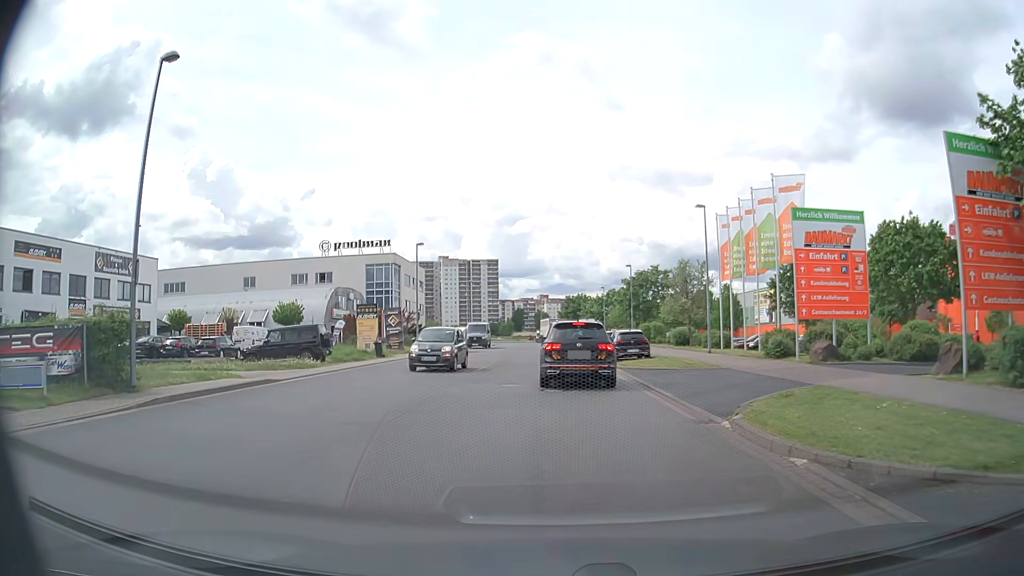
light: Day
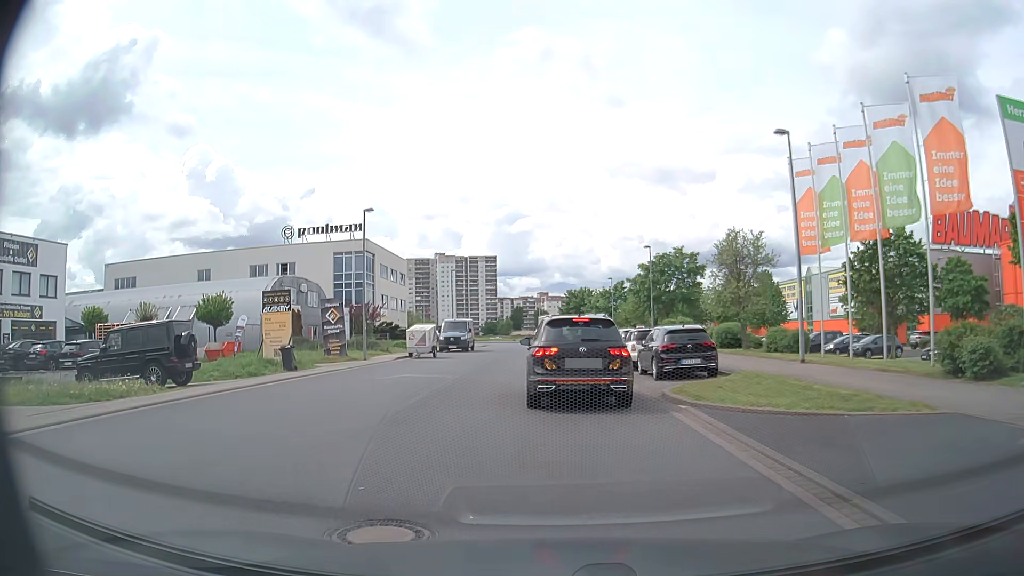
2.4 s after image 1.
(0.0, +13.0) m; 0°
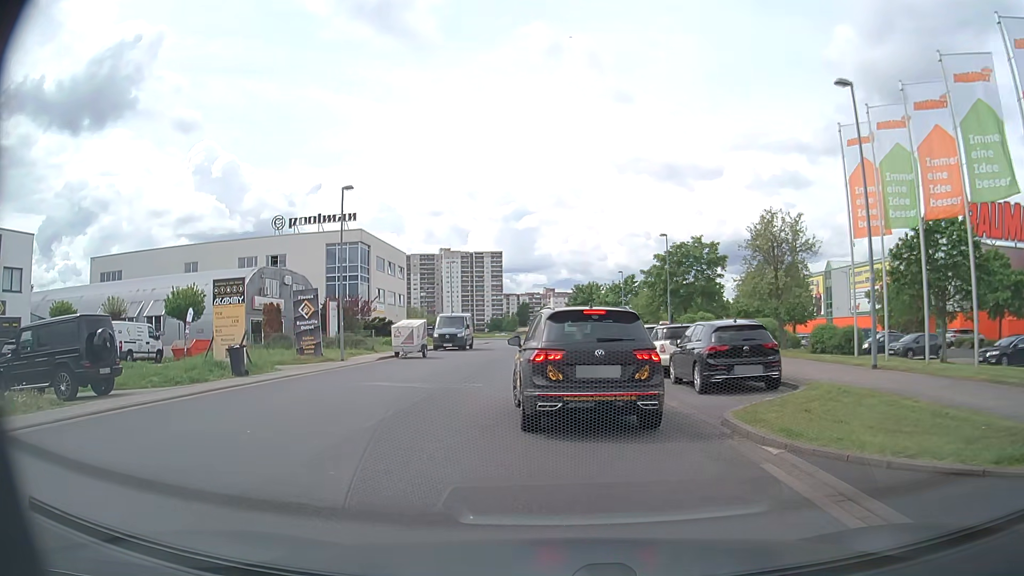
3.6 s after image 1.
(0.0, +4.5) m; -1°
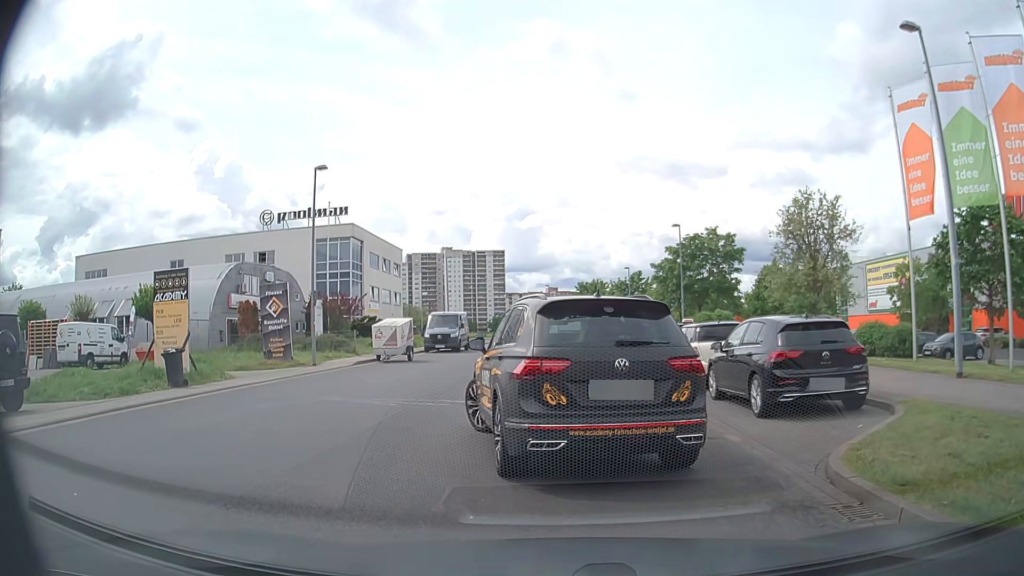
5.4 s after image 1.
(0.0, +3.6) m; +2°
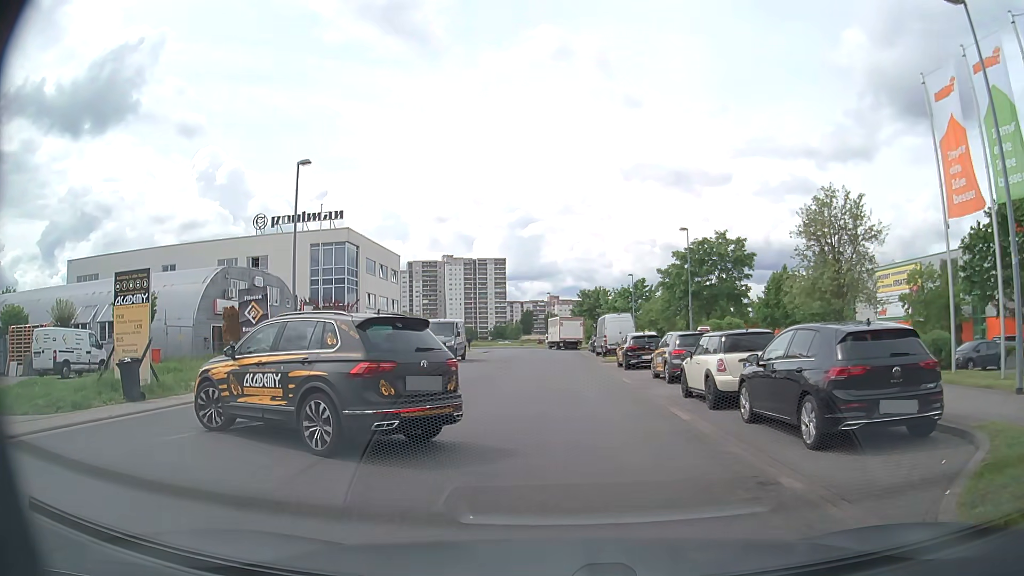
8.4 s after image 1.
(0.0, +2.2) m; -1°
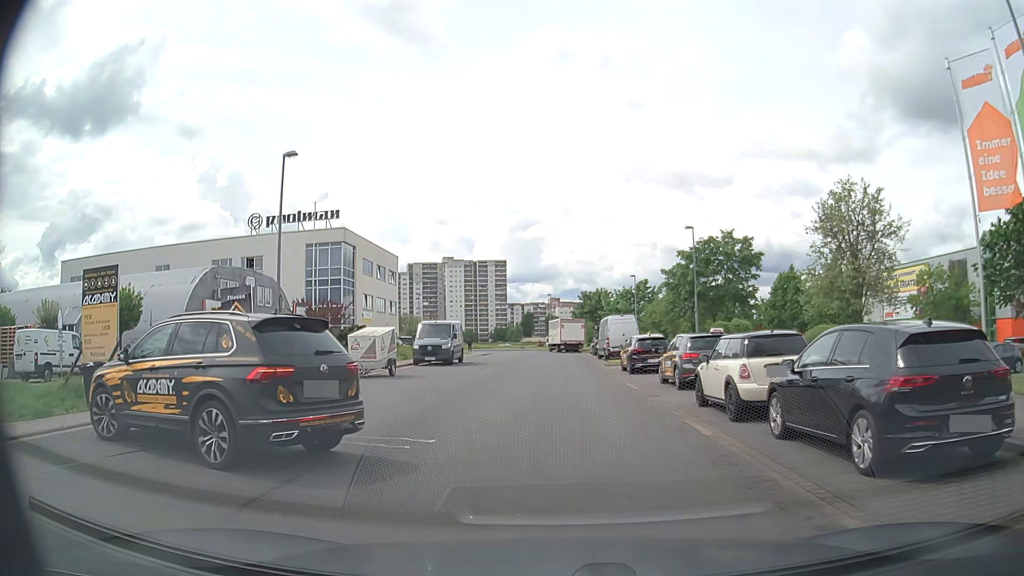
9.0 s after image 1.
(0.0, +1.6) m; -1°
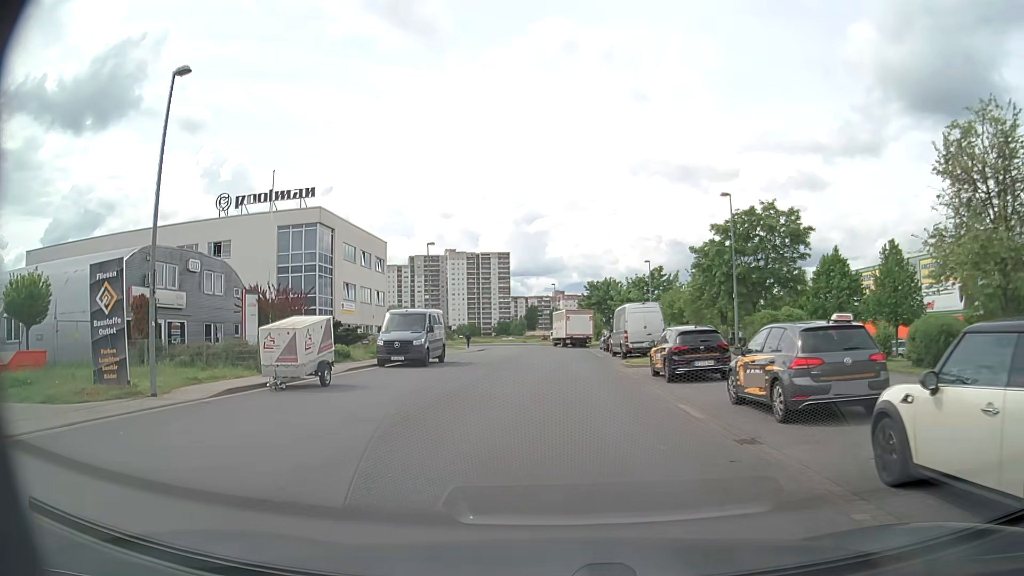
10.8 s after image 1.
(0.0, +8.1) m; 0°
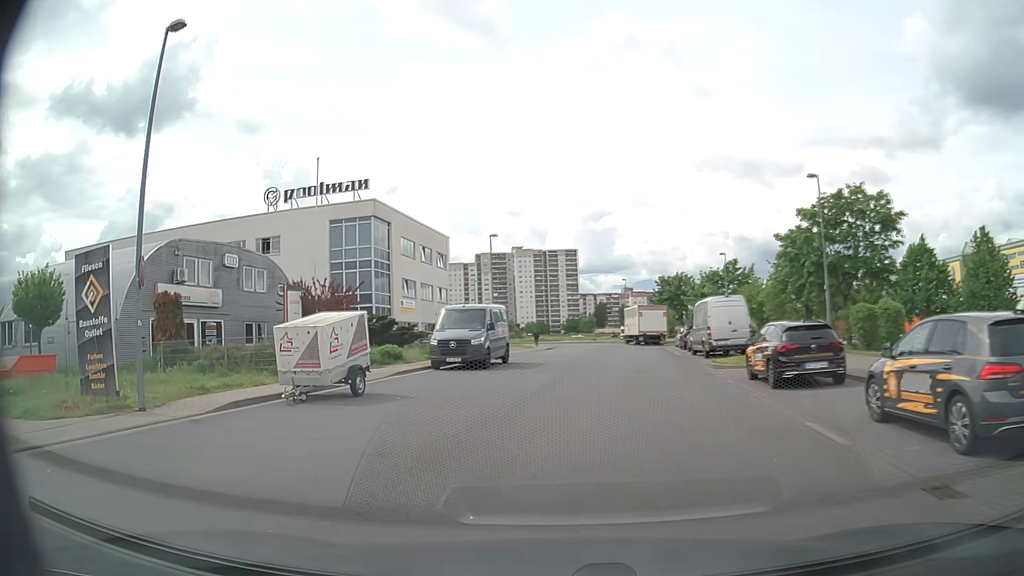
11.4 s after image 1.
(-0.1, +3.1) m; -4°
